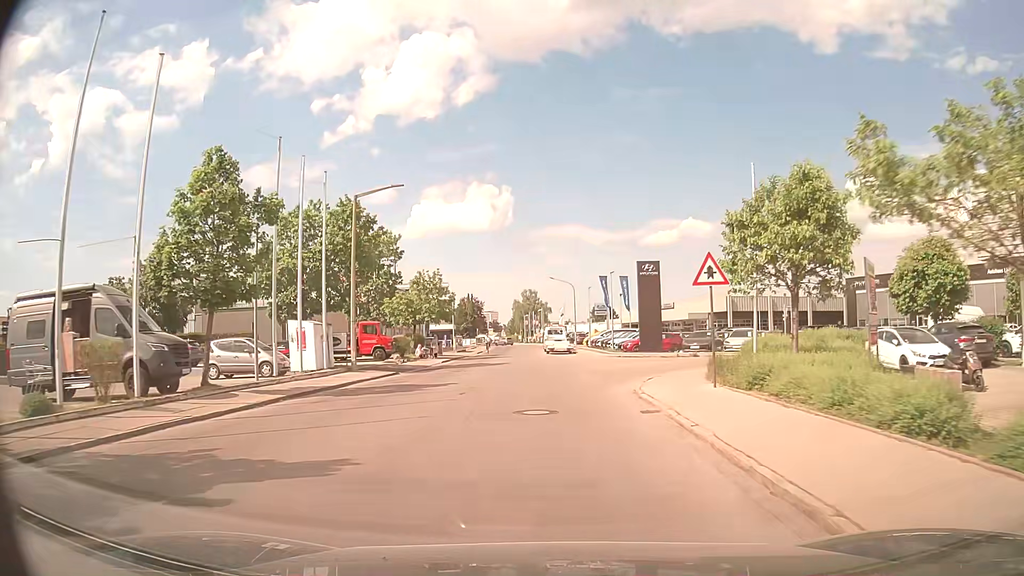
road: residential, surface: asphalt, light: Day
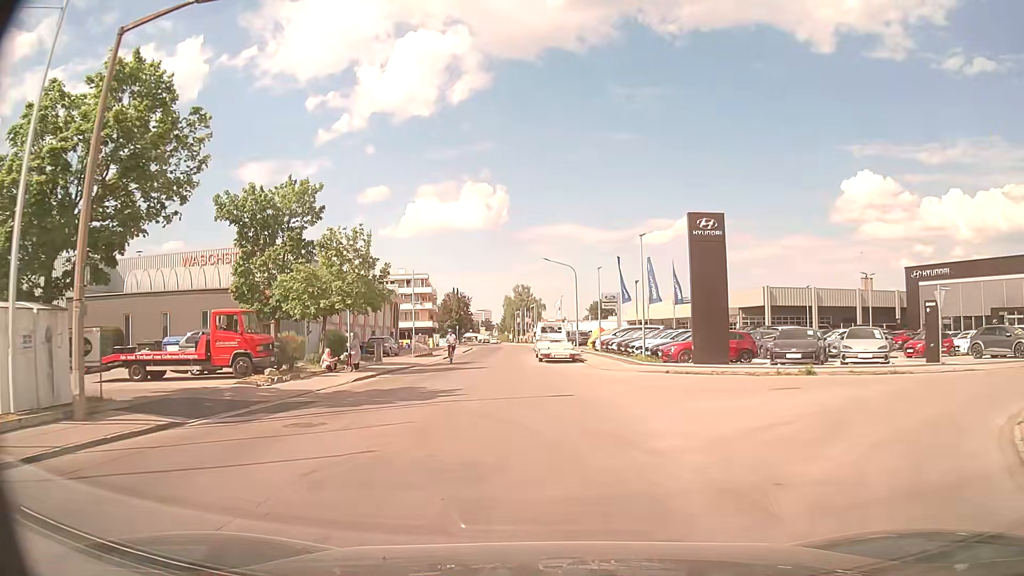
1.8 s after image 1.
(+0.1, +17.8) m; 0°
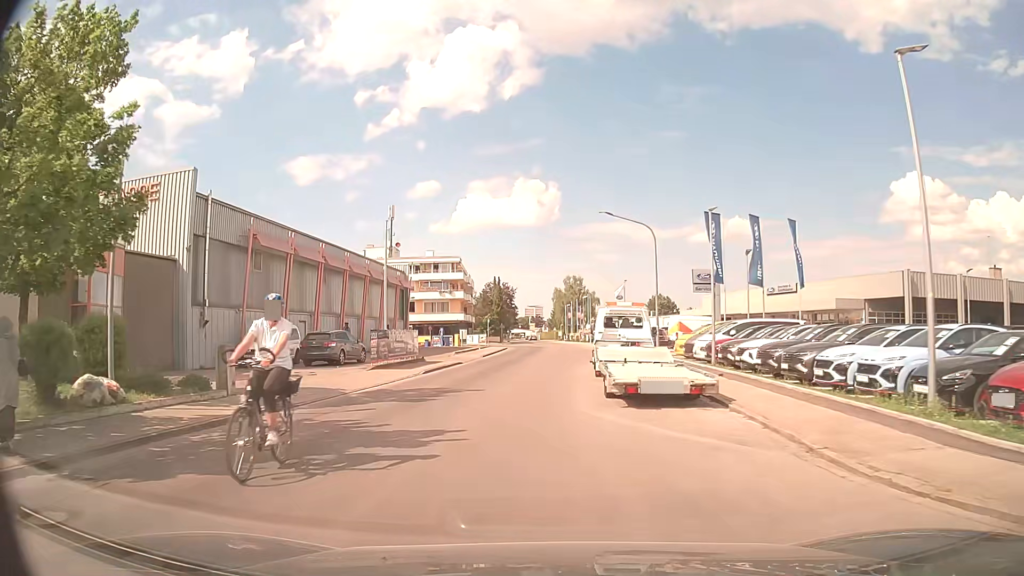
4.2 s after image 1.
(-0.2, +21.0) m; -4°
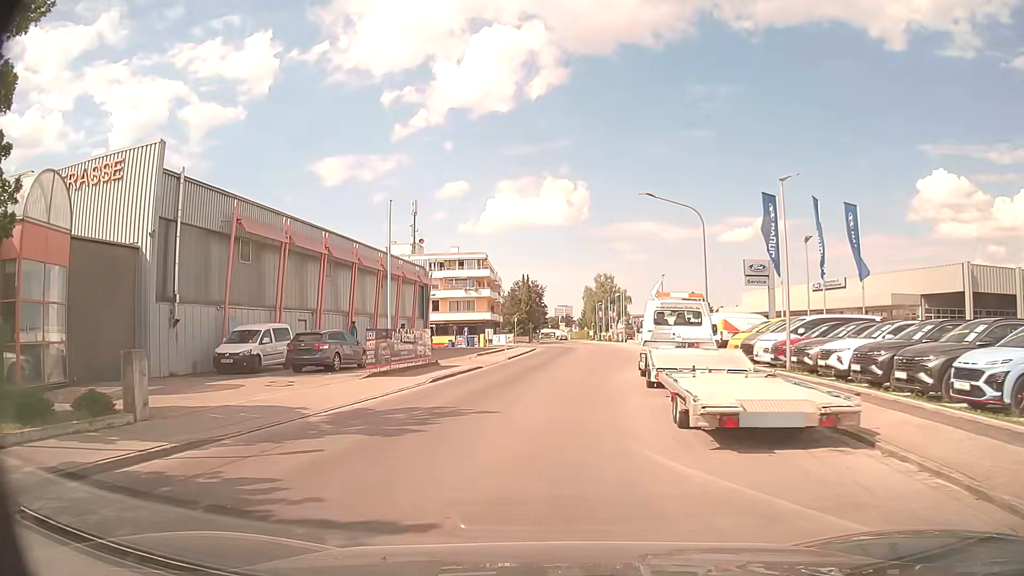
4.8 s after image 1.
(-0.1, +4.8) m; -2°
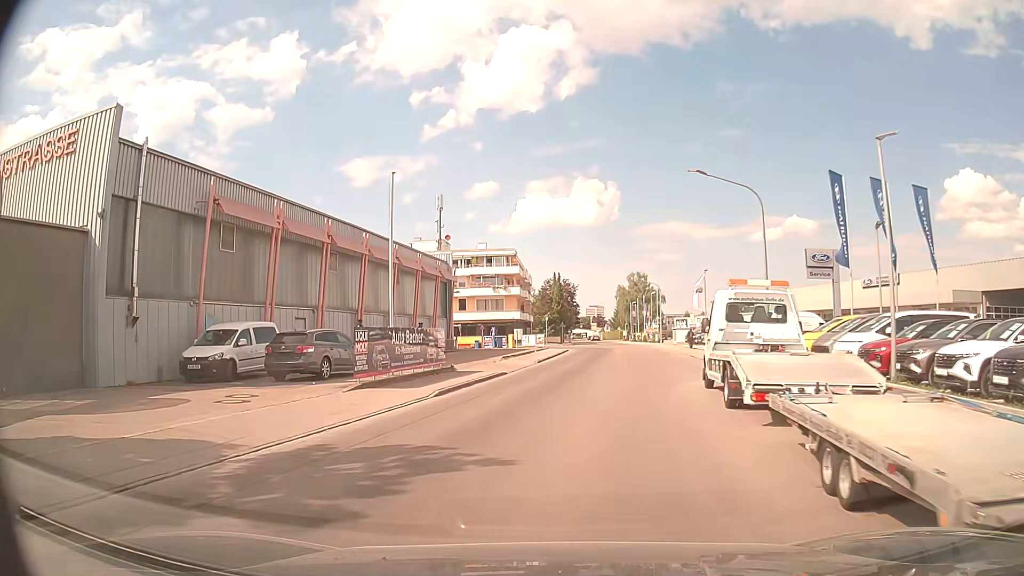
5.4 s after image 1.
(-0.1, +4.6) m; -3°
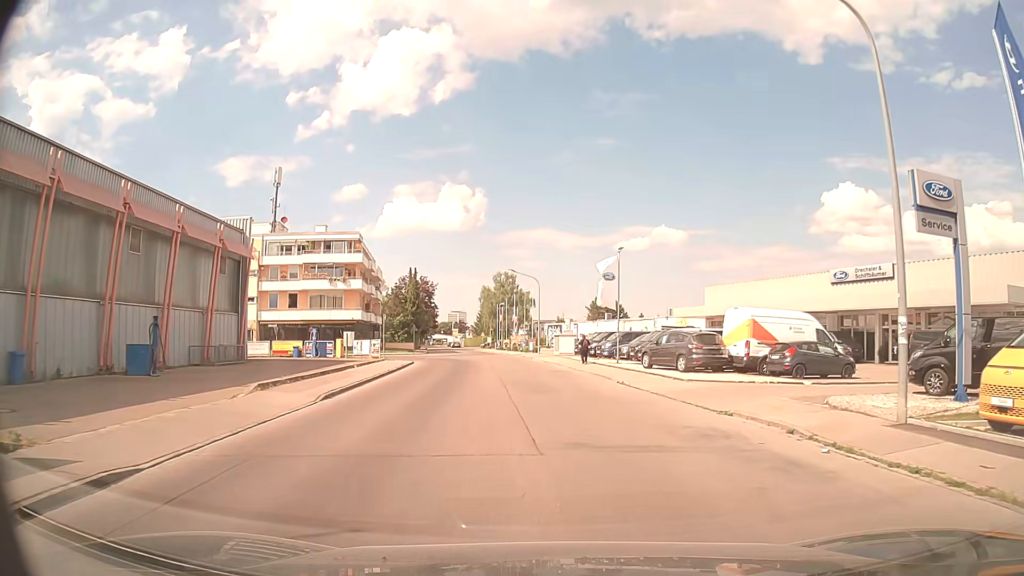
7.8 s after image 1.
(+1.2, +18.3) m; +12°
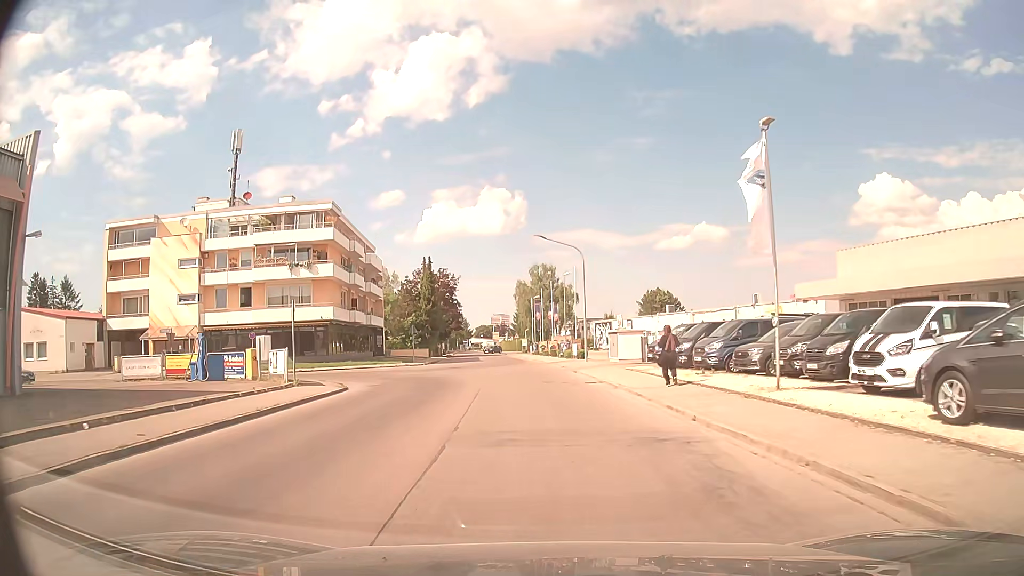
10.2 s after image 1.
(-0.4, +21.6) m; -4°
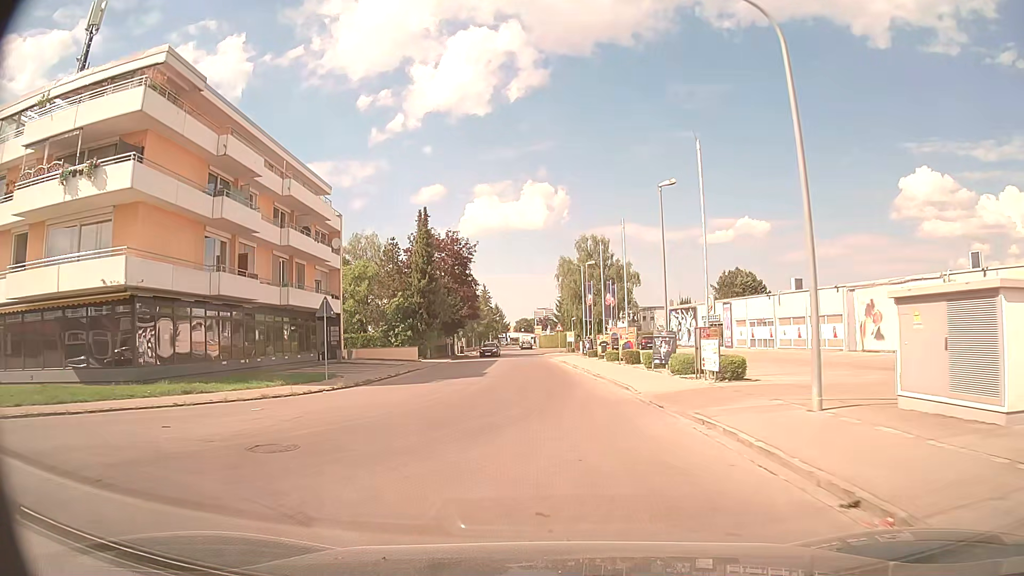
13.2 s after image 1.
(-1.2, +31.7) m; -4°
(0, +10) (0, +20) (-1, +30) (-1, +40) (-2, +50) (-2, +60) (-2, +70) (-3, +80) (-3, +90) (-4, +100) m
